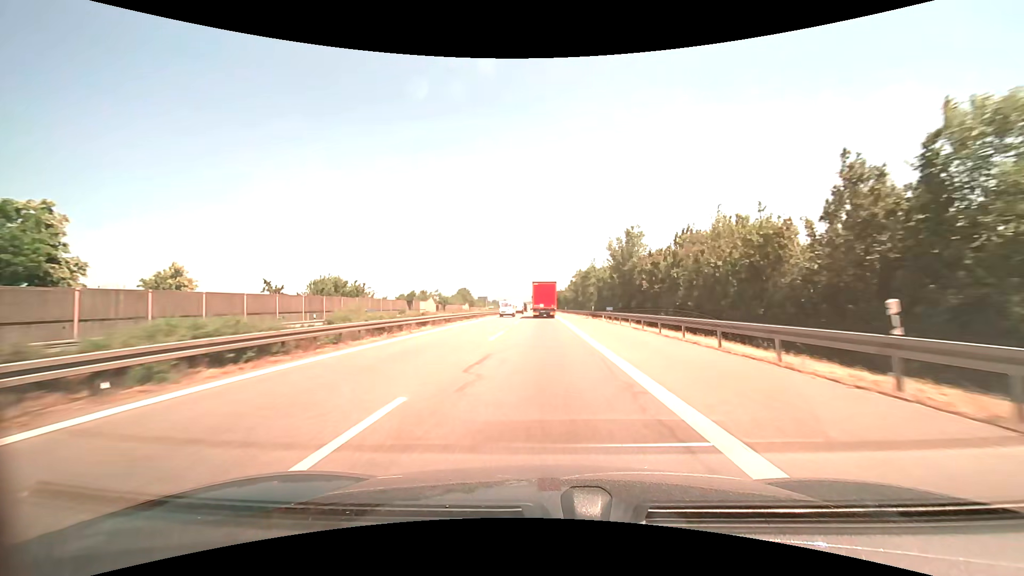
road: motorway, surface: asphalt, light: Day
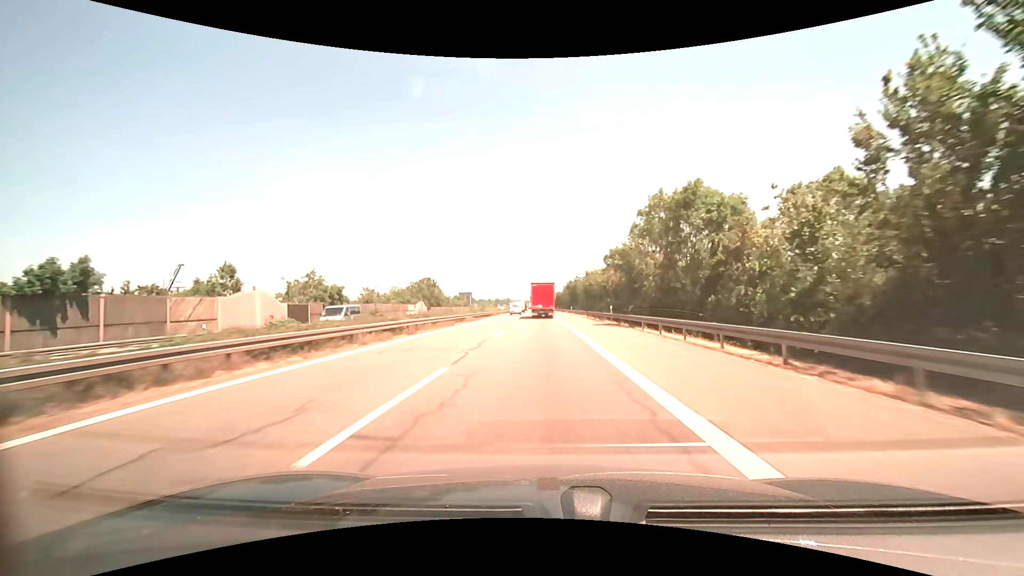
(-0.3, +68.8) m; -1°
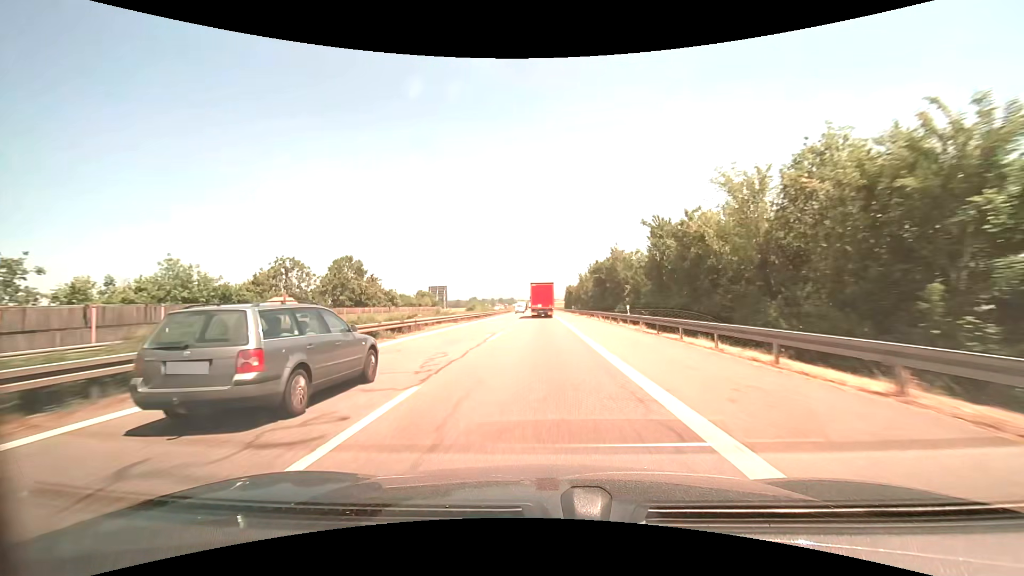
(-0.3, +55.9) m; -1°
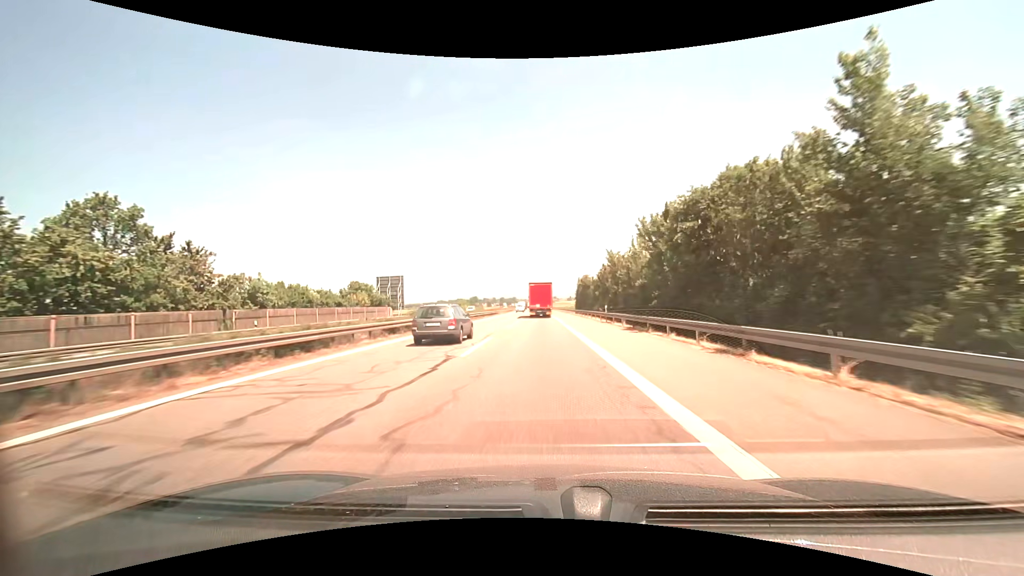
(0.0, +42.5) m; 0°
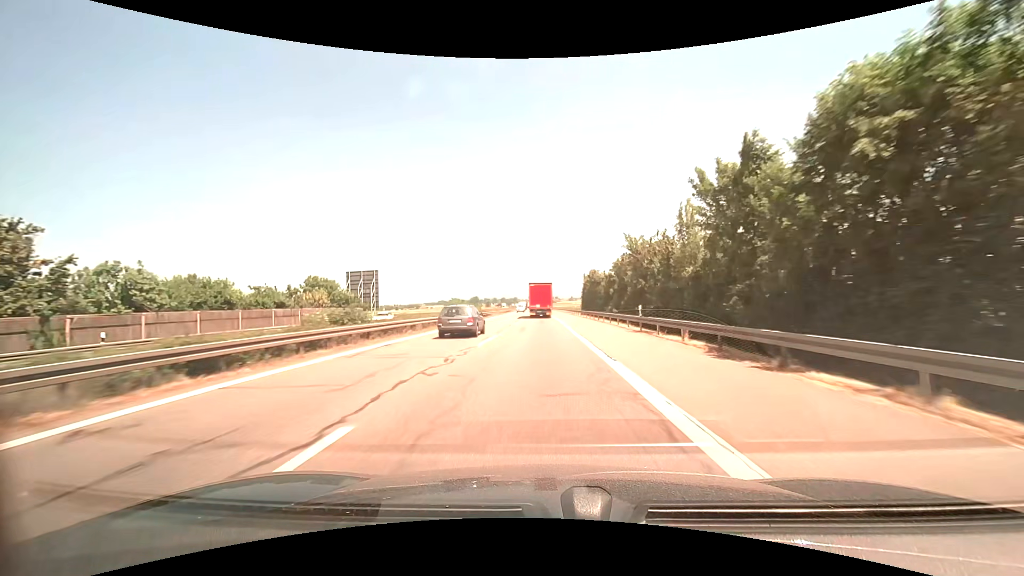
(0.0, +14.2) m; 0°
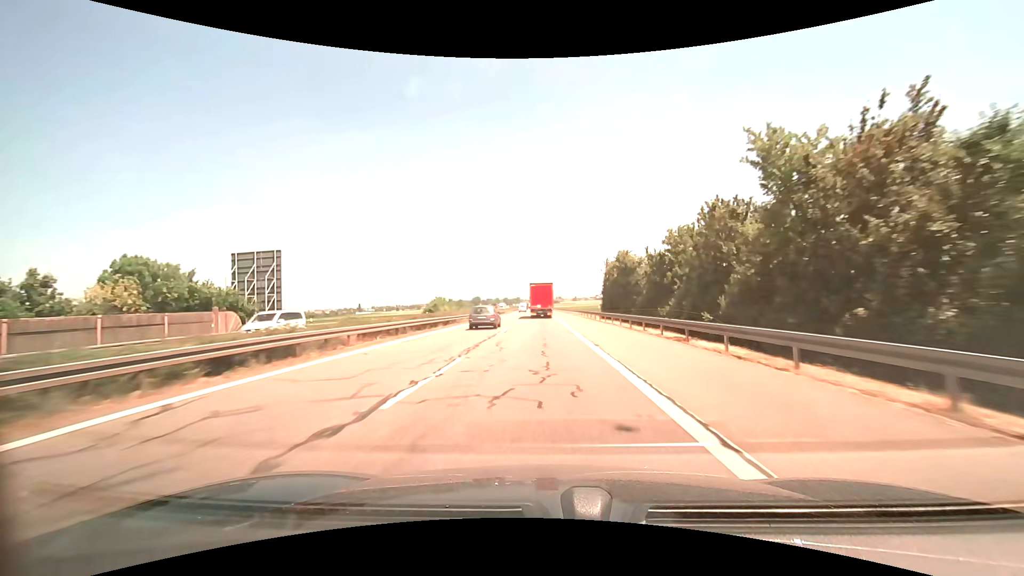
(-0.2, +28.4) m; -1°
(0, +10) (0, +20) (0, +30) (0, +40) (0, +50) (0, +60) (0, +70) (0, +80) (0, +90) (0, +100) m
